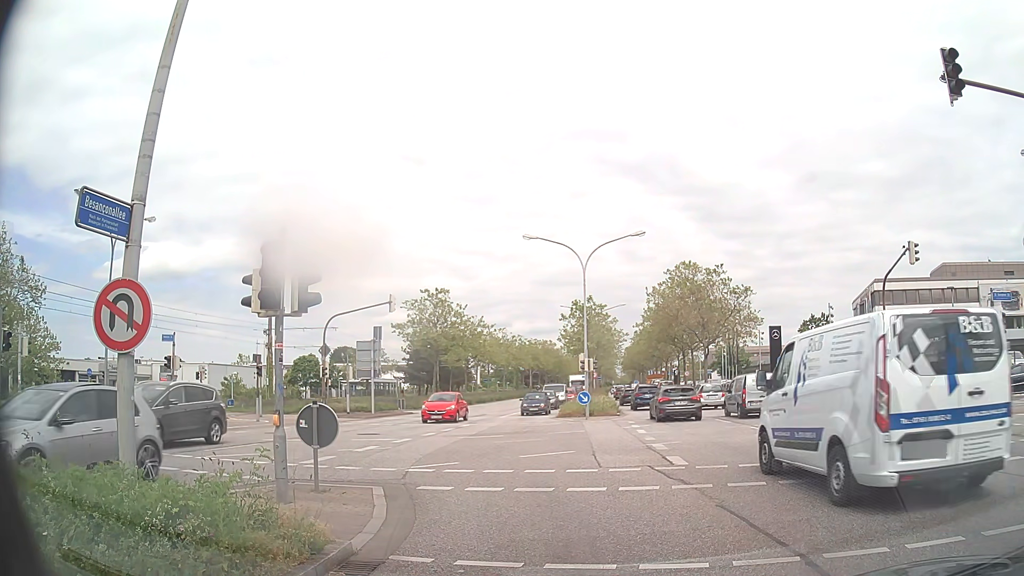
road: primary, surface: asphalt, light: Day
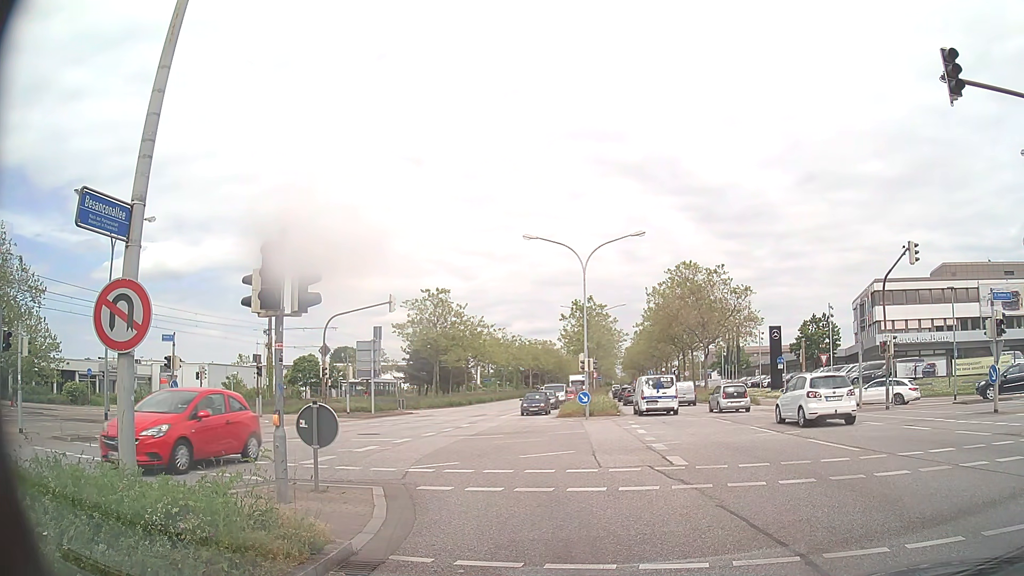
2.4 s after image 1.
(0.0, 0.0) m; 0°
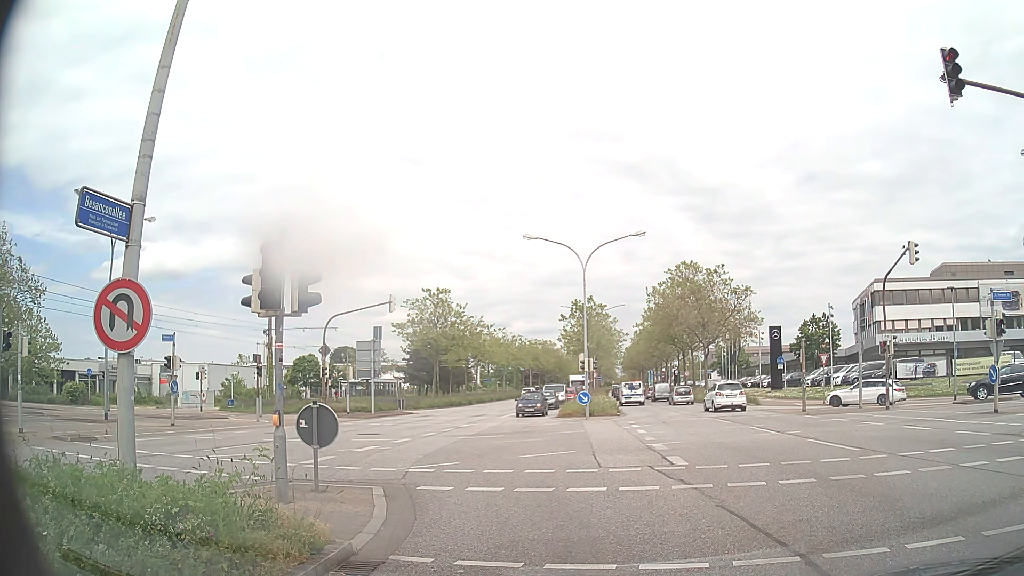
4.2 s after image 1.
(0.0, 0.0) m; 0°
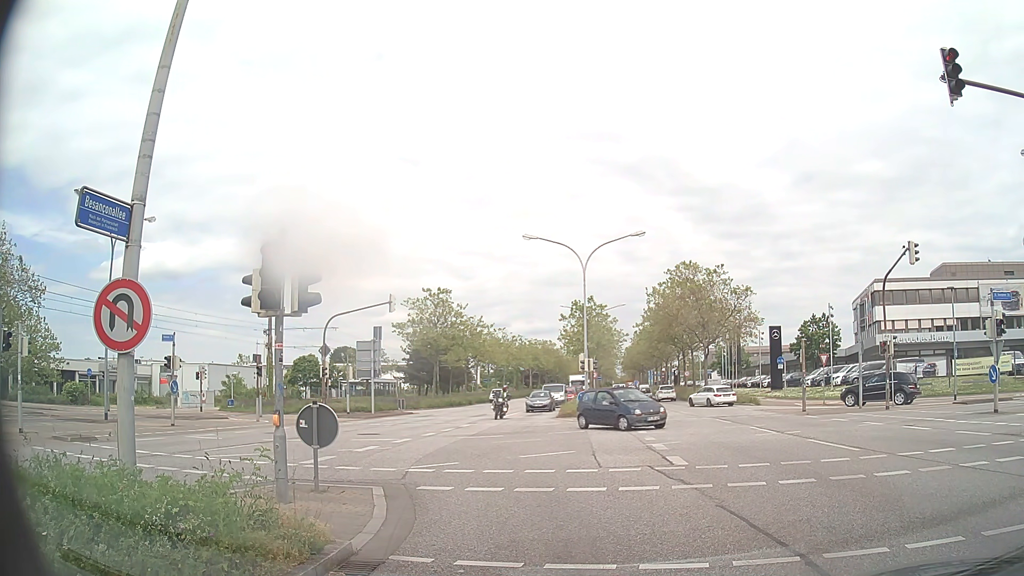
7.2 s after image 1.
(0.0, 0.0) m; 0°
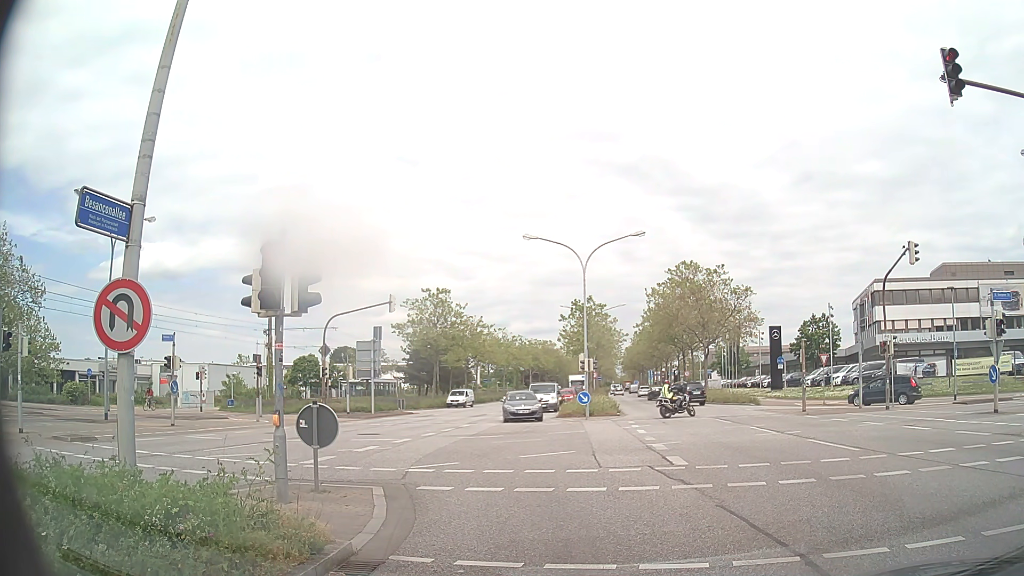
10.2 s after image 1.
(0.0, 0.0) m; 0°
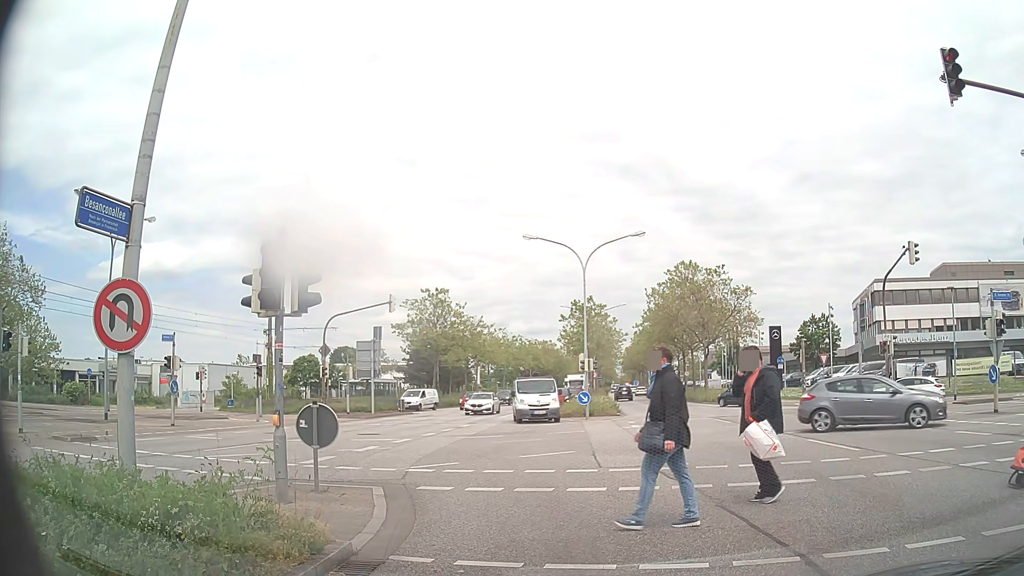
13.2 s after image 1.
(0.0, 0.0) m; 0°
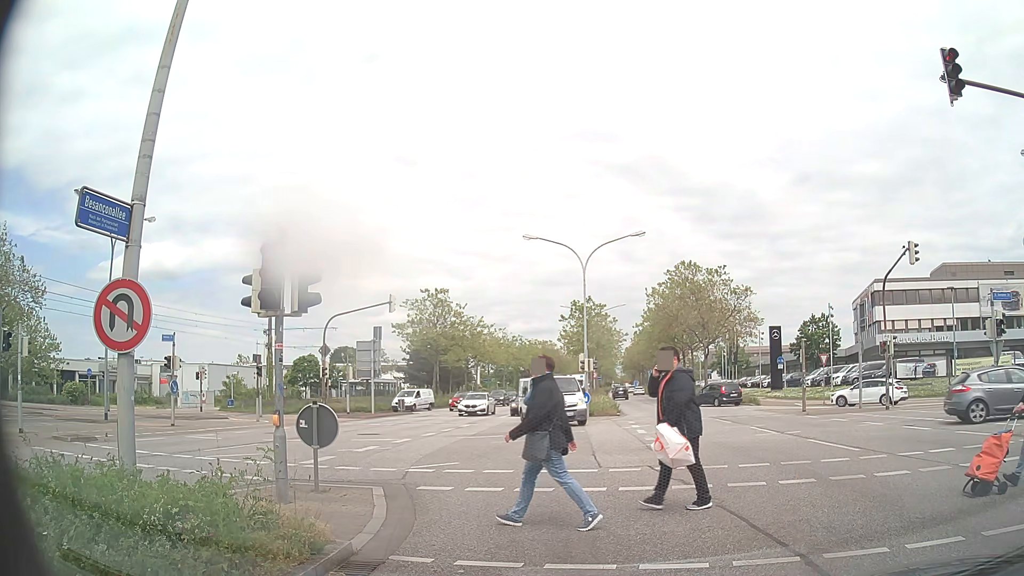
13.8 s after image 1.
(0.0, 0.0) m; 0°
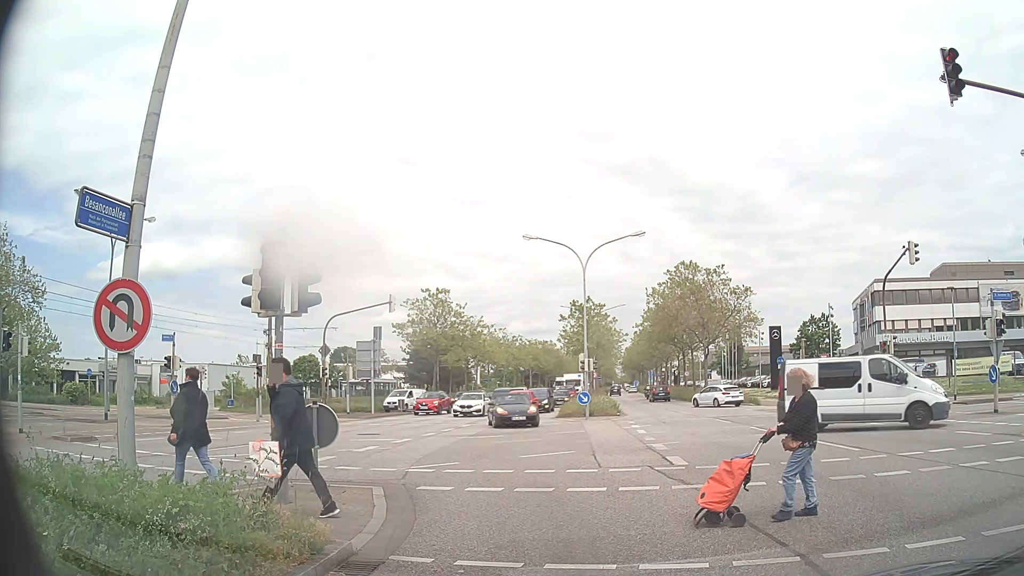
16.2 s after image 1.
(0.0, 0.0) m; 0°
(-1, +10) (-5, +19) (-12, +26) (-21, +30) (-31, +32) (-40, +34) (-50, +35) (-60, +36) (-70, +36) (-80, +36) m
